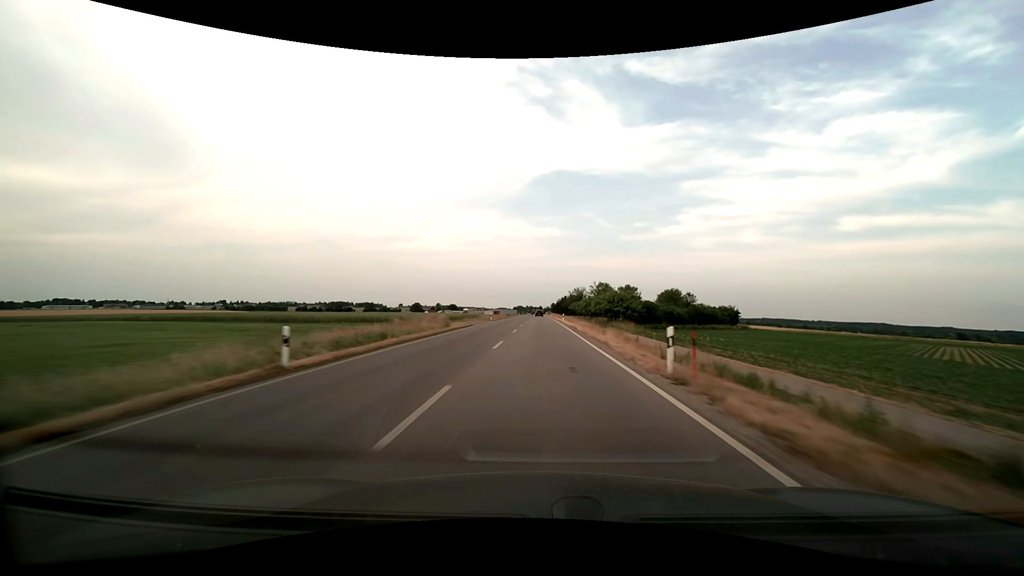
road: secondary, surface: asphalt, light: Day
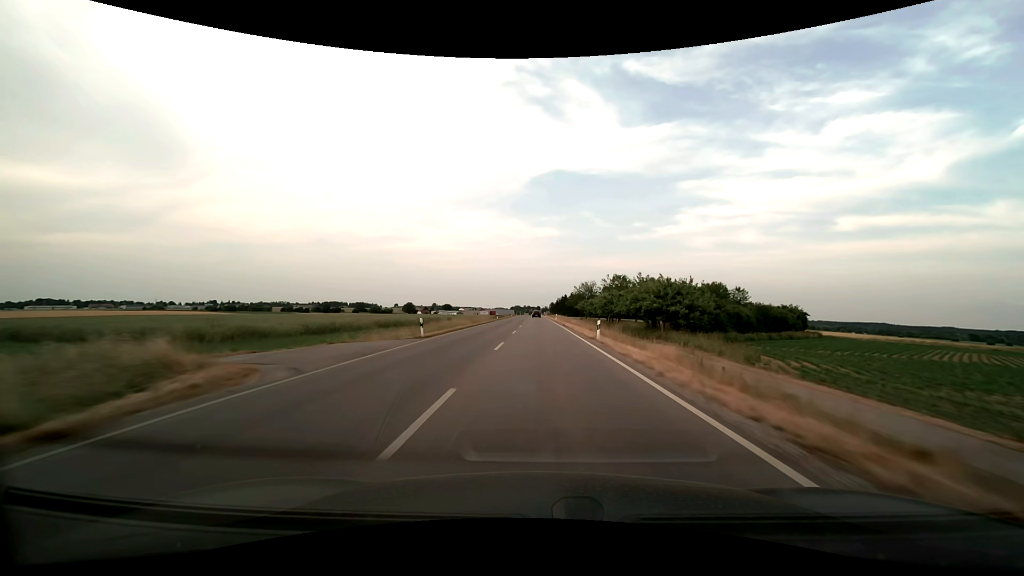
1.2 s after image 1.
(+0.1, +36.2) m; 0°
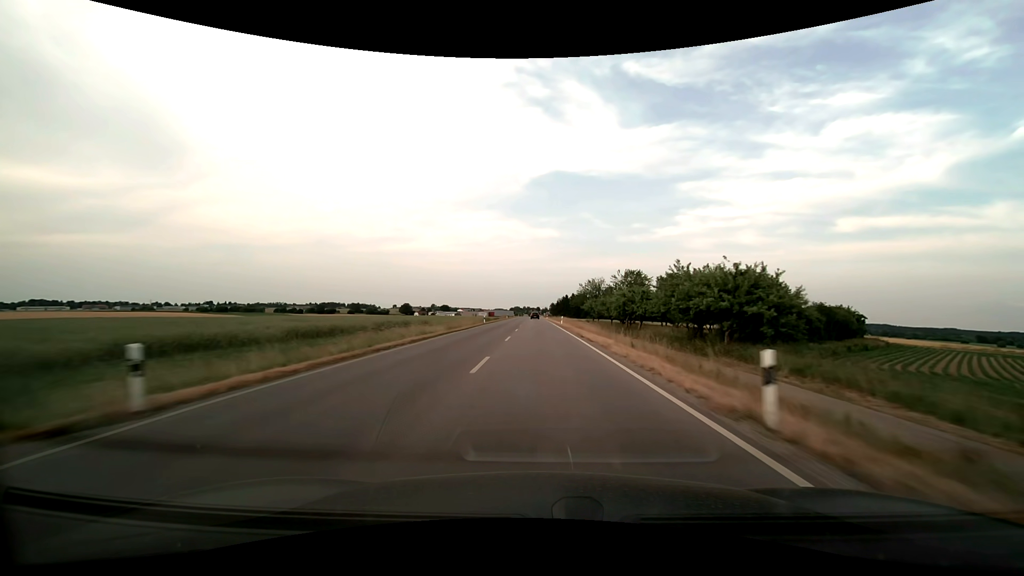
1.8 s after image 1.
(0.0, +18.0) m; 0°
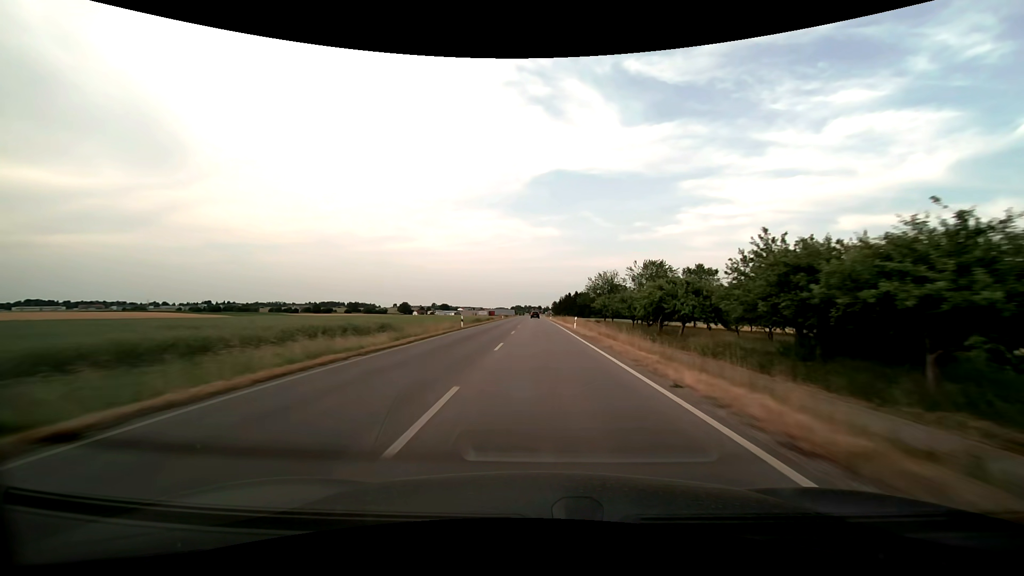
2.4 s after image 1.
(0.0, +18.0) m; 0°
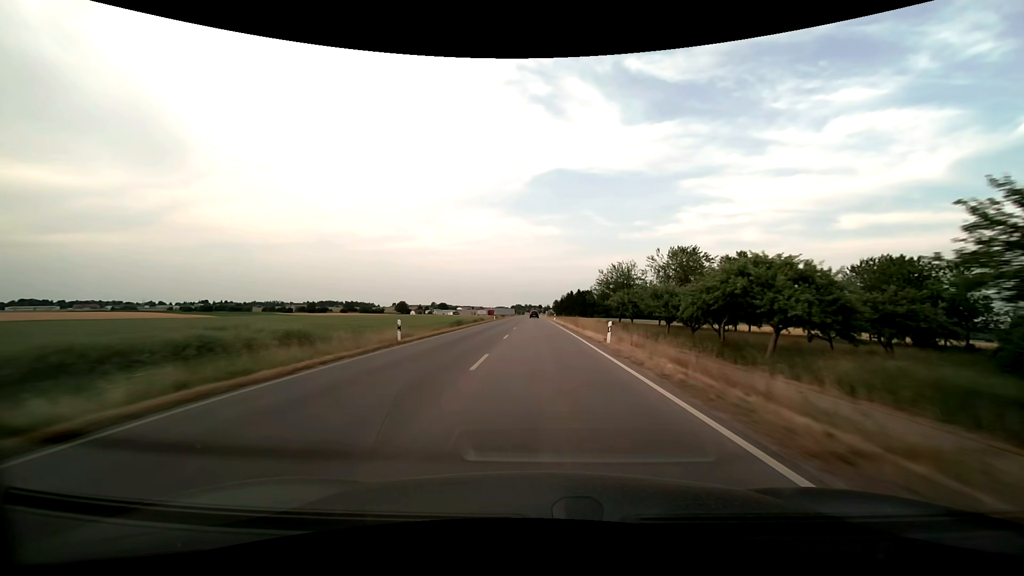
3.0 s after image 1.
(0.0, +18.0) m; 0°
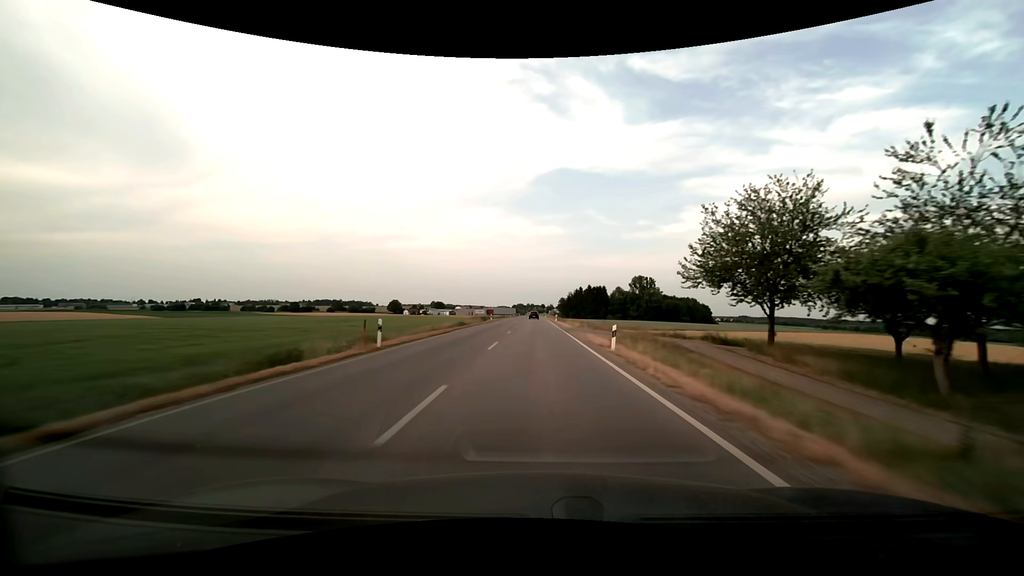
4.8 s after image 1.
(-0.2, +54.1) m; 0°
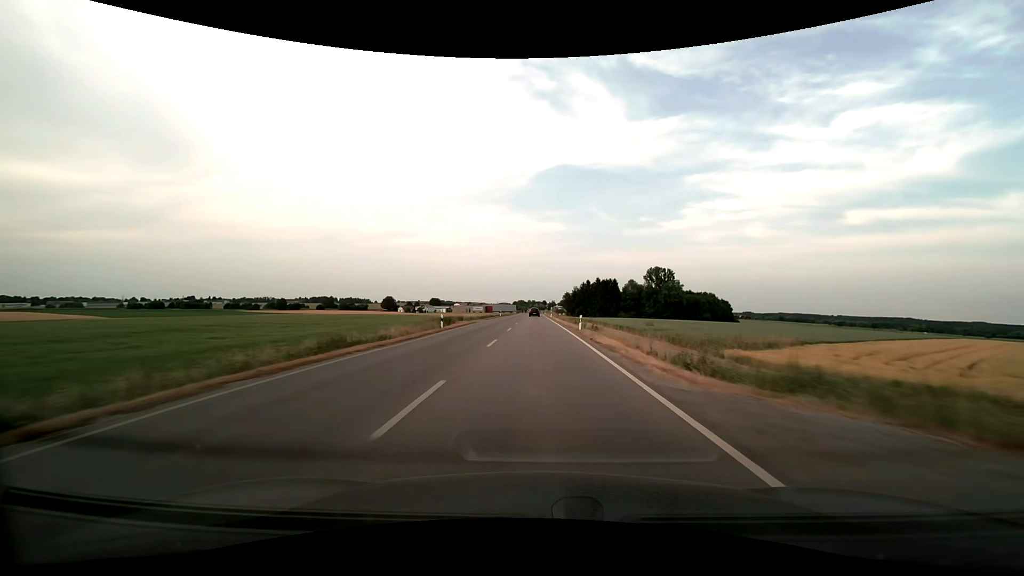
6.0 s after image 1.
(0.0, +36.0) m; 0°
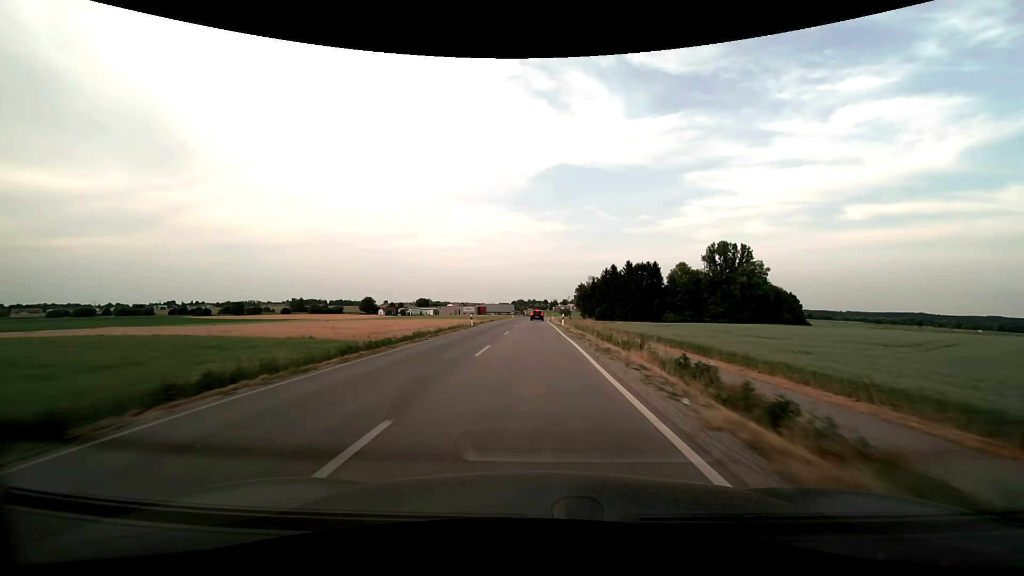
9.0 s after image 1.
(-0.1, +87.2) m; 0°
(0, +10) (0, +20) (0, +30) (0, +40) (0, +50) (0, +60) (0, +70) (0, +80) (+1, +90) (+1, +100) m
